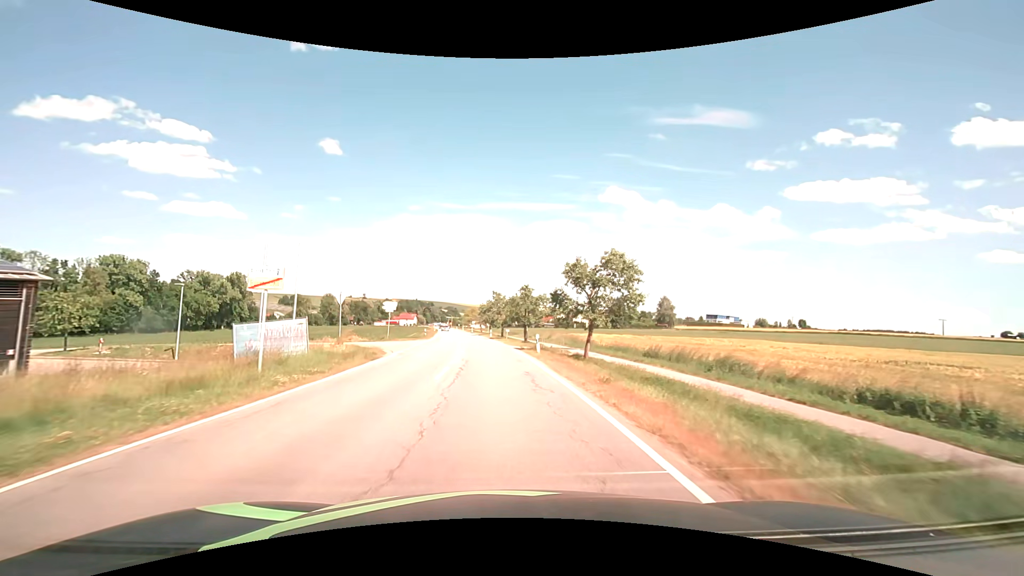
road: secondary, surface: asphalt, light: Day
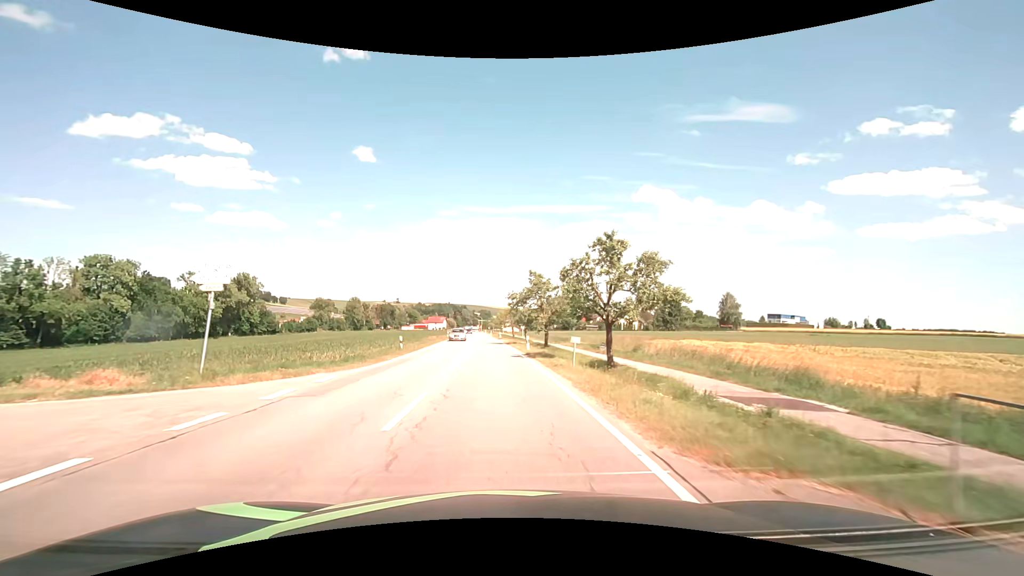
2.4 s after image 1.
(-1.1, +30.6) m; -4°
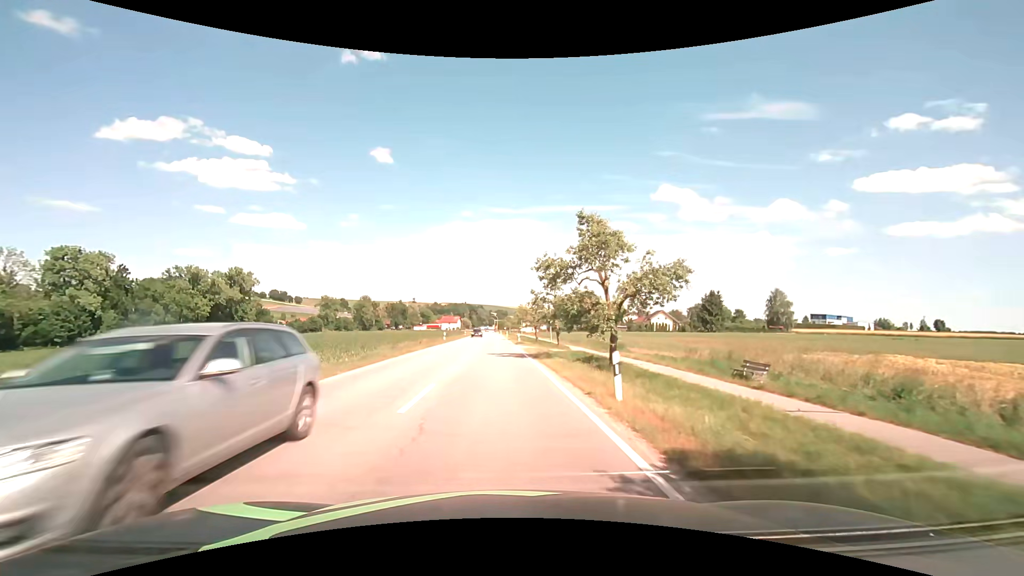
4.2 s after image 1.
(-0.4, +22.9) m; -2°
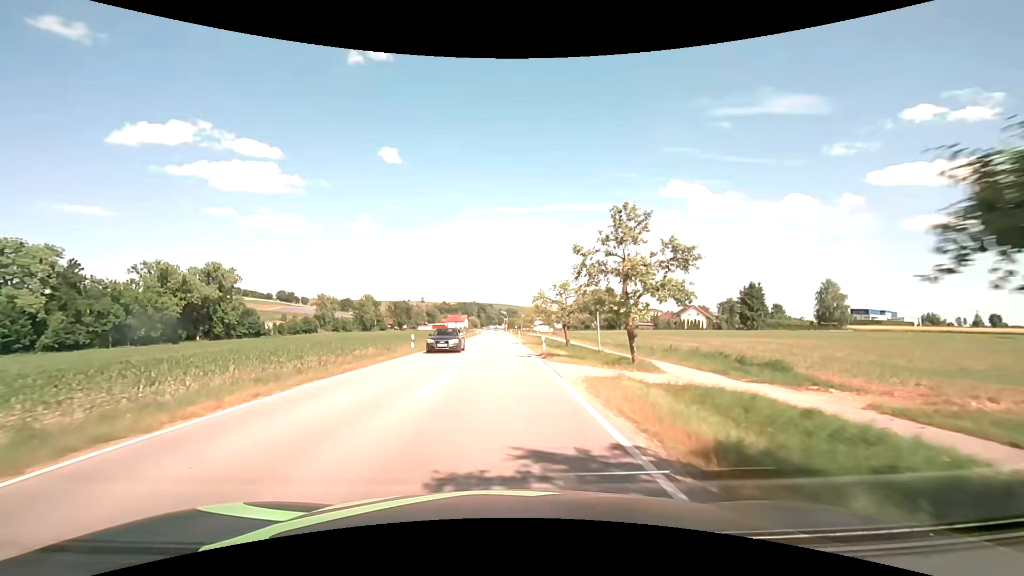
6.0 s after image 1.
(-0.1, +23.0) m; -1°
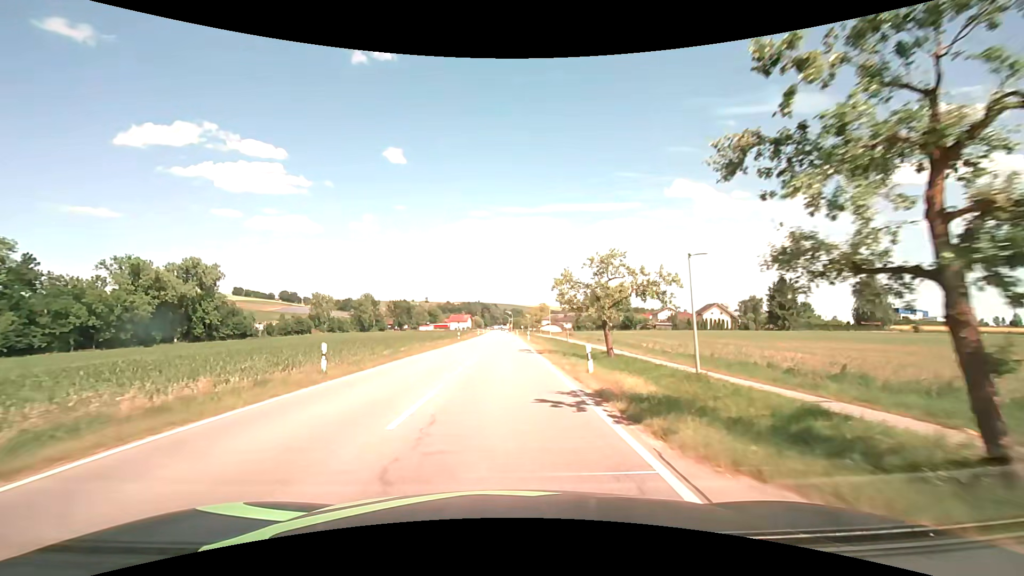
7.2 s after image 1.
(0.0, +15.3) m; 0°
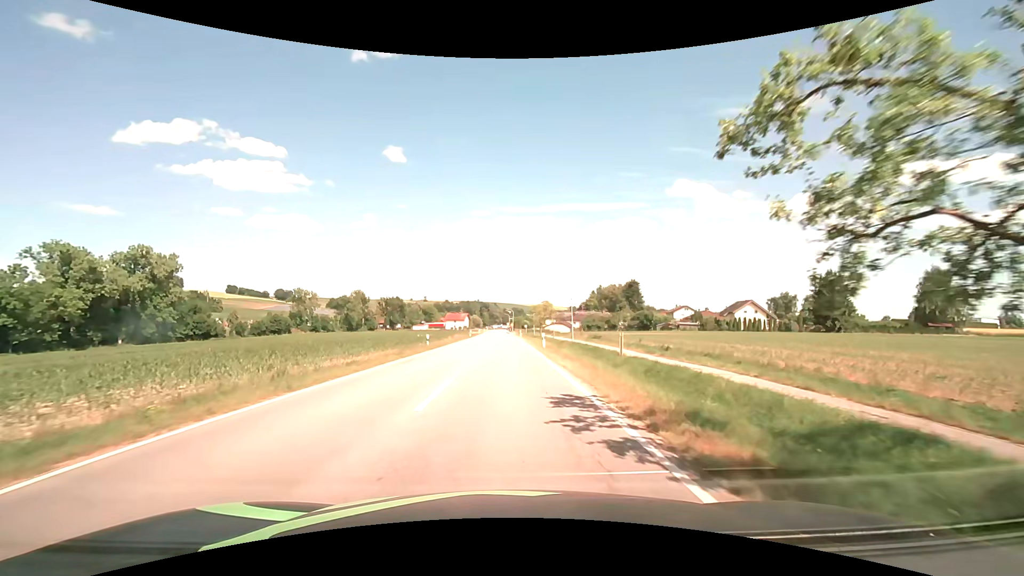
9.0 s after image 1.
(0.0, +22.9) m; 0°
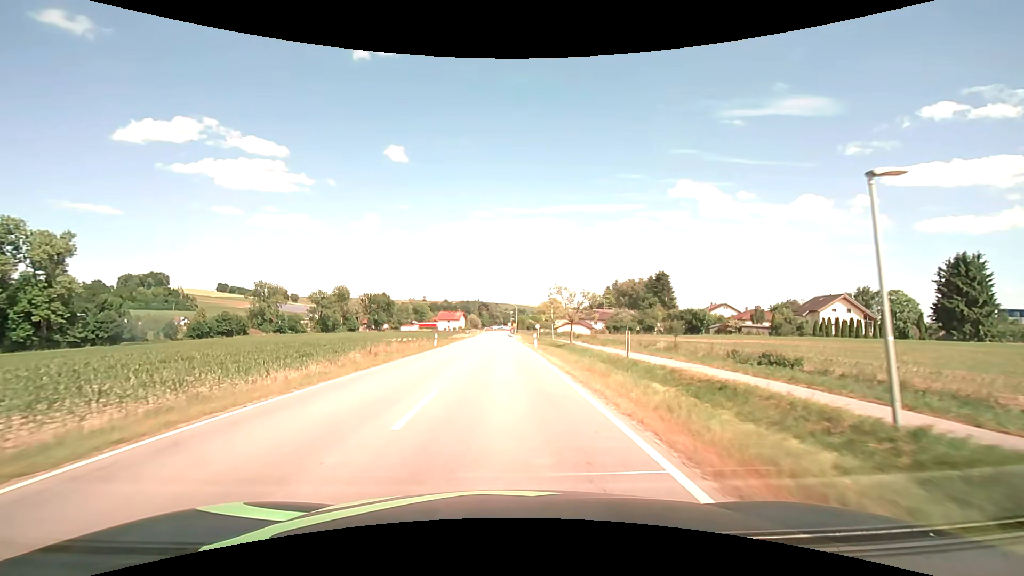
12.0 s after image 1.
(-0.1, +38.1) m; 0°
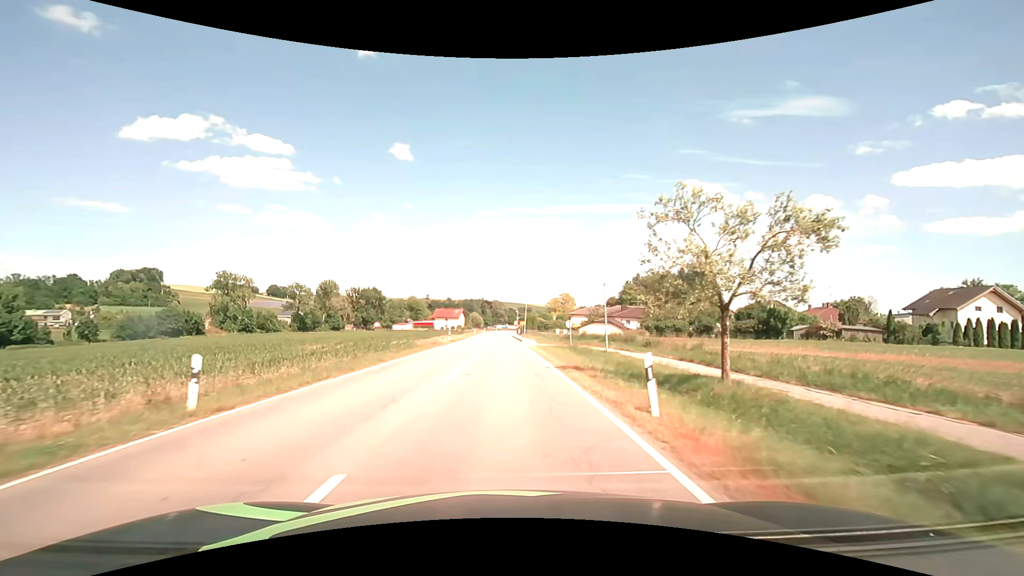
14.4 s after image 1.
(-0.2, +30.4) m; -1°
